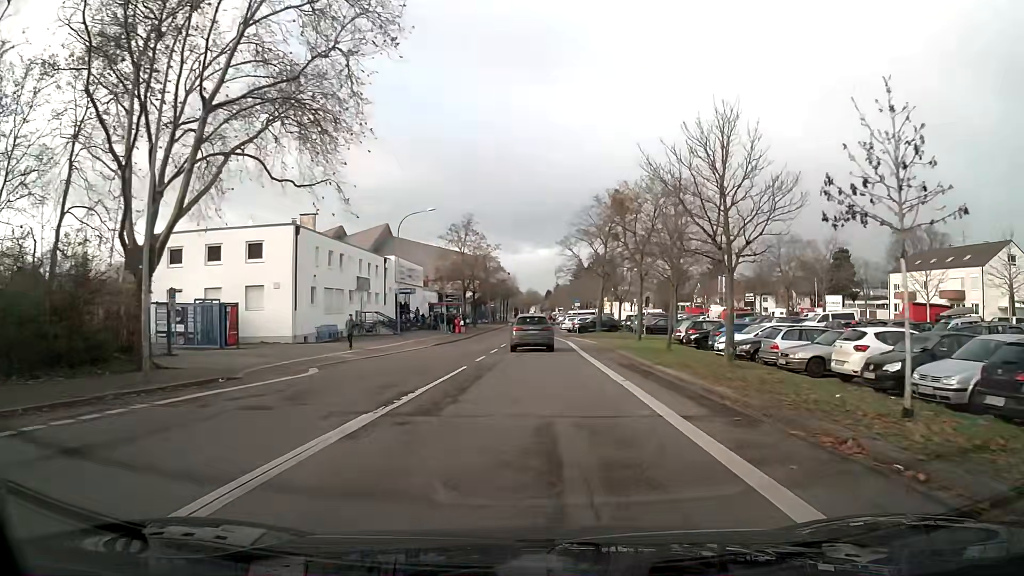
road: residential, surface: asphalt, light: Day
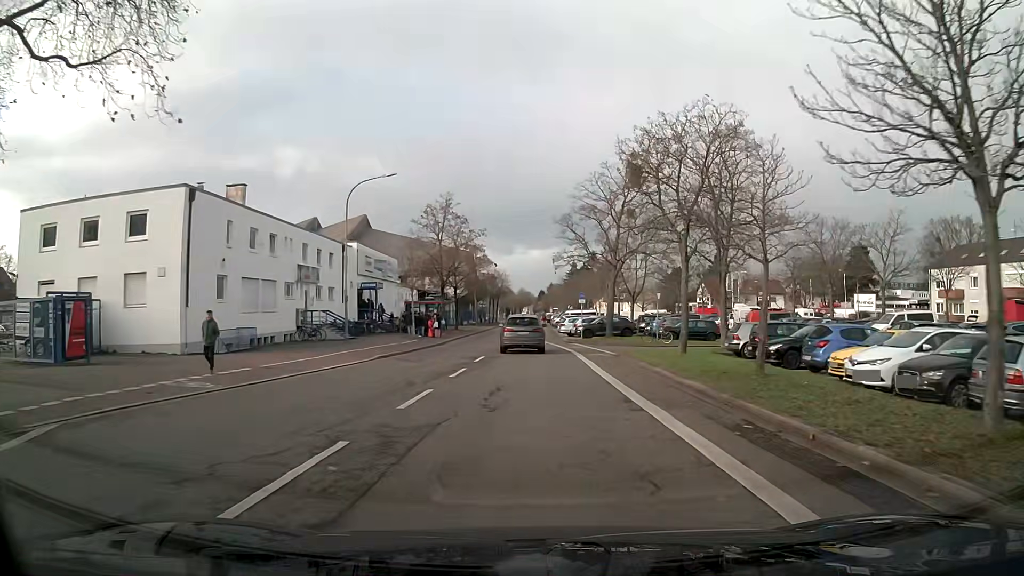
(0.0, +12.3) m; 0°
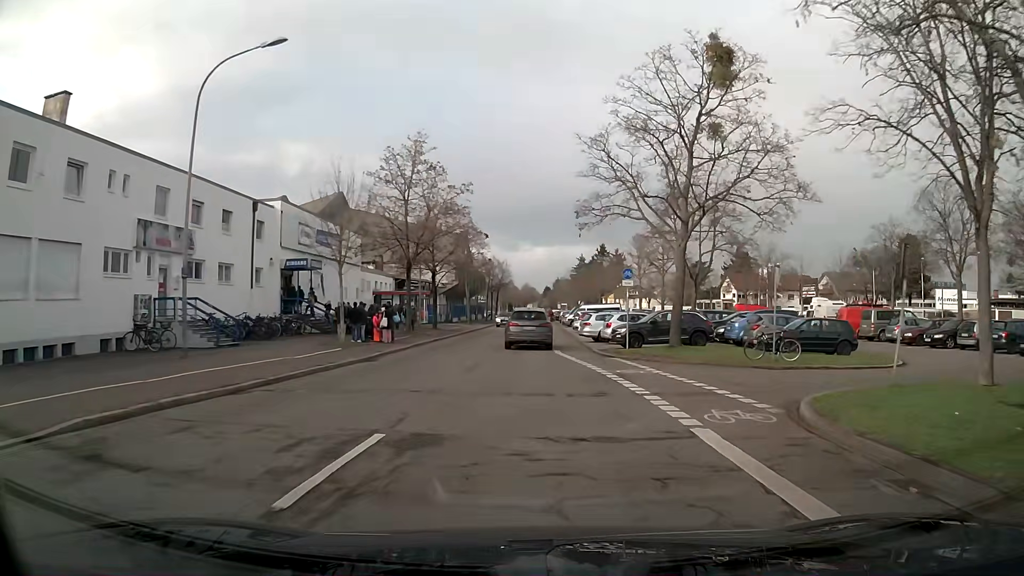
(0.0, +18.6) m; 0°
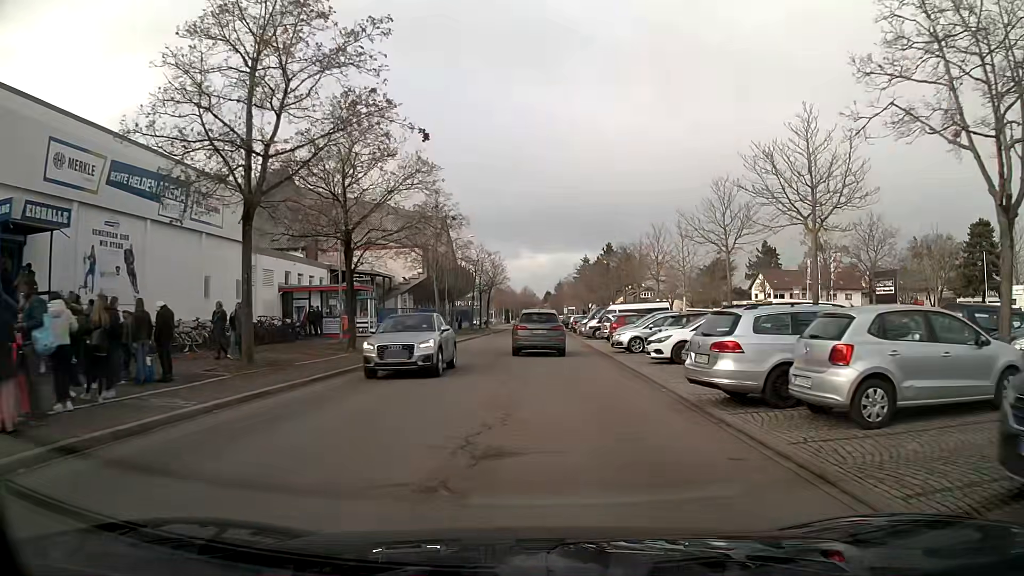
(0.0, +23.7) m; +1°
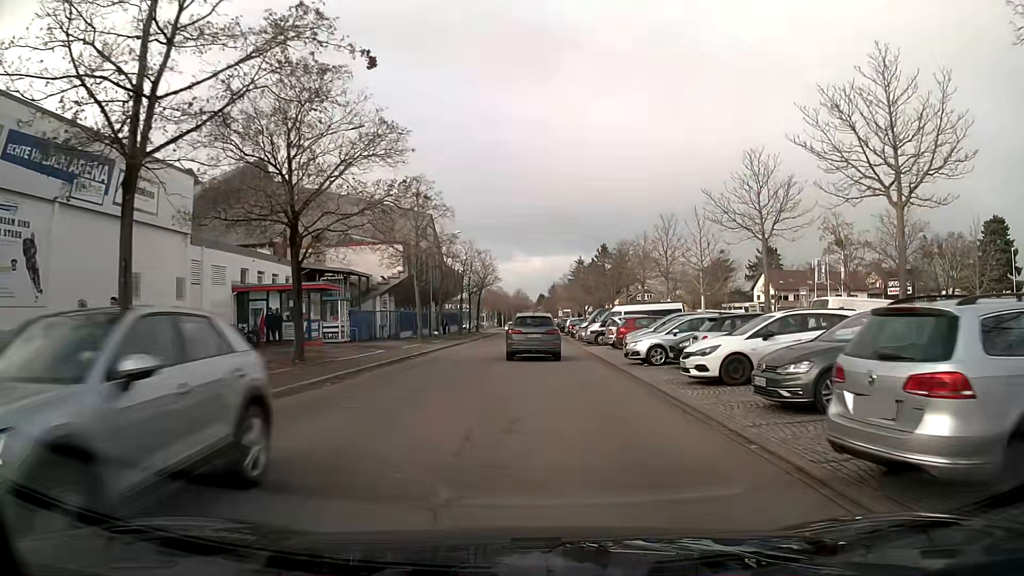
(0.0, +5.5) m; 0°
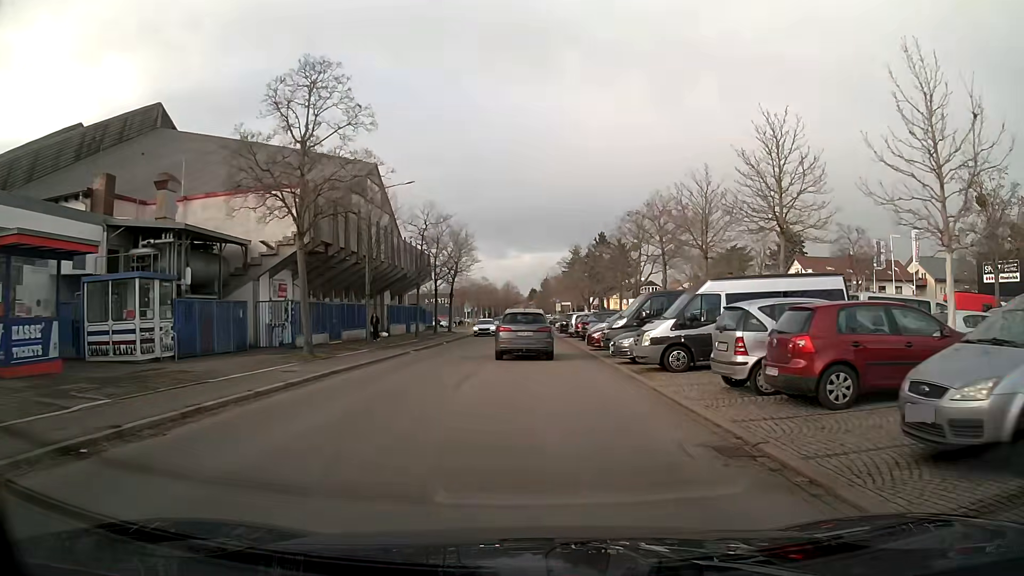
(+0.1, +20.9) m; 0°
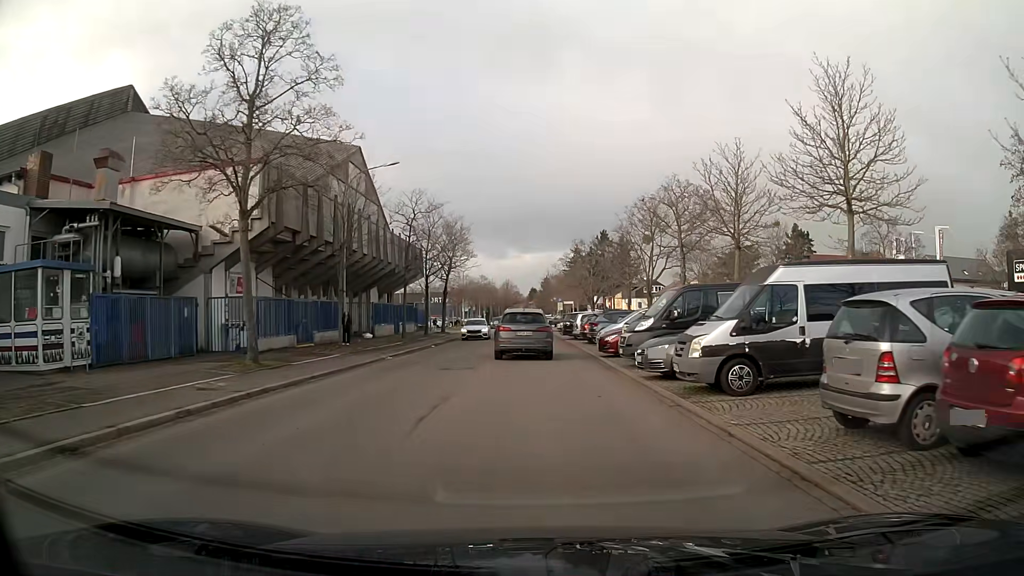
(0.0, +4.8) m; 0°
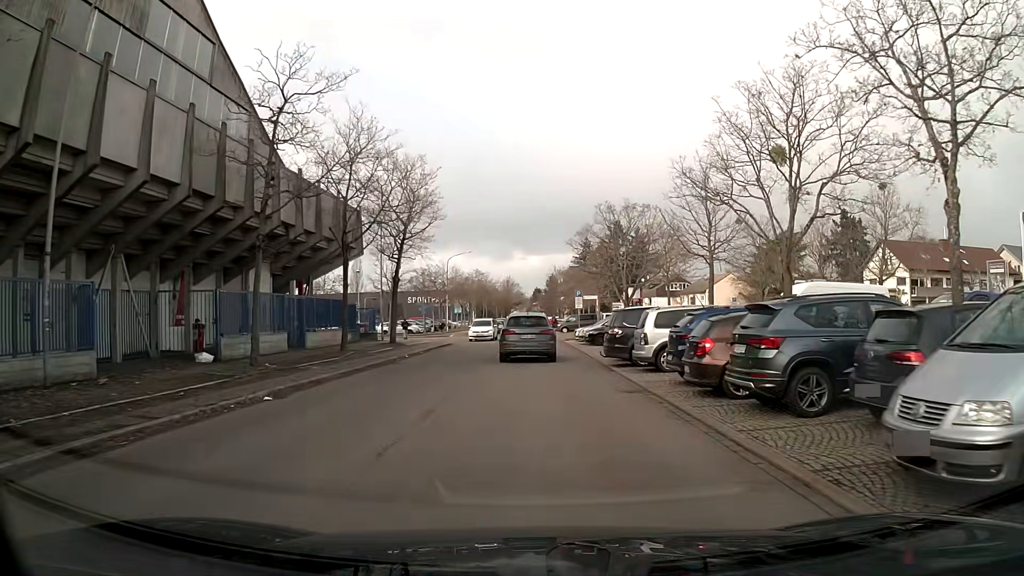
(0.0, +23.6) m; 0°
(0, +10) (0, +20) (0, +30) (0, +40) (+1, +50) (0, +60) (-1, +70) (0, +80) (+1, +90) (+1, +100) m
